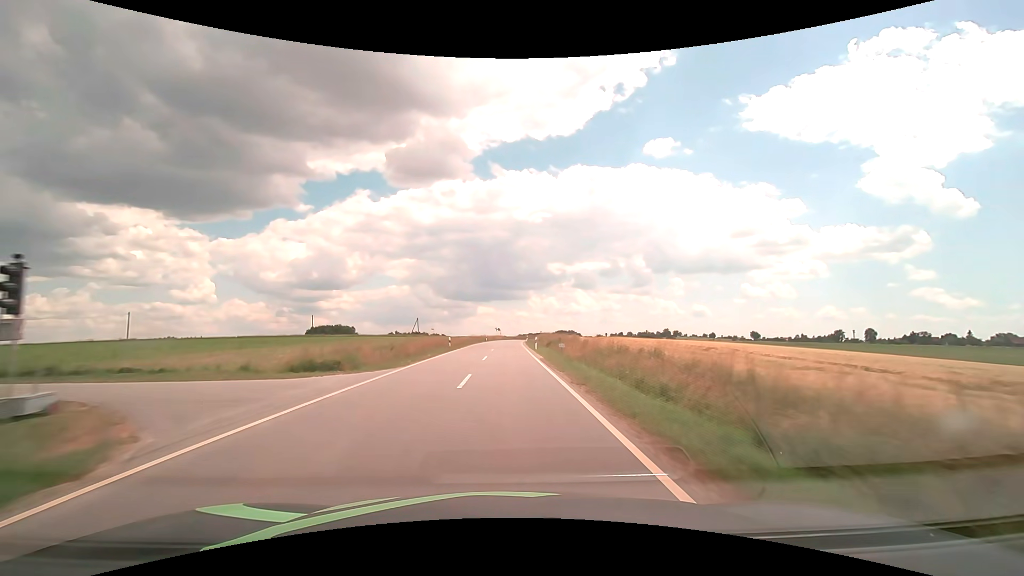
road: tertiary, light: Day
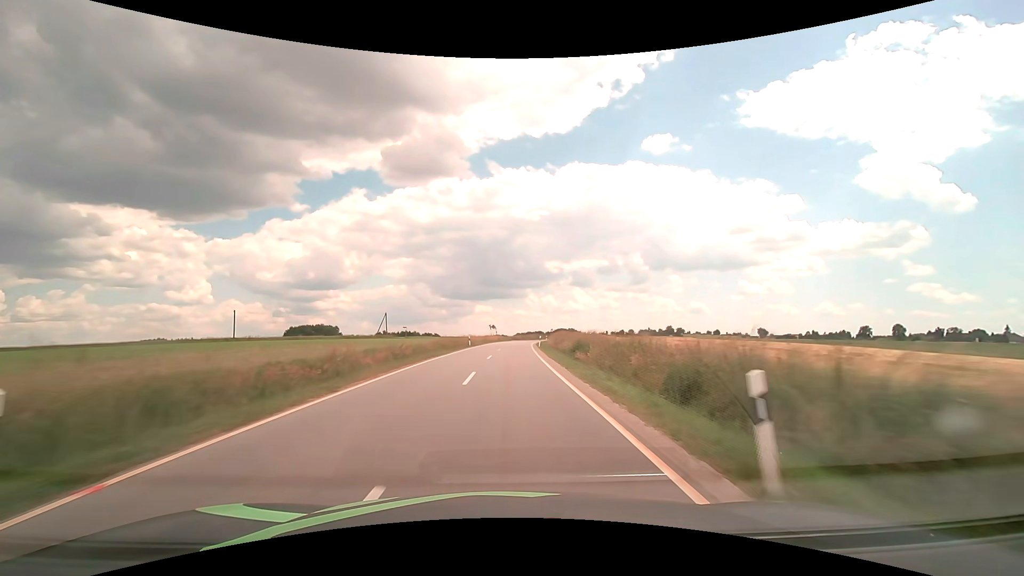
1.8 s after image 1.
(0.0, +36.1) m; 0°
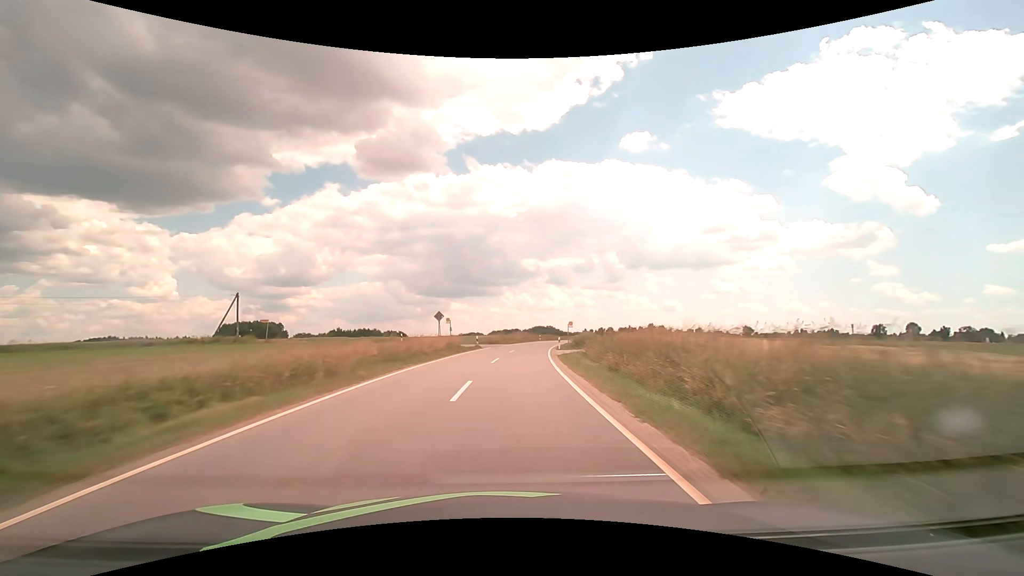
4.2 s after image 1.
(+0.8, +52.0) m; +2°
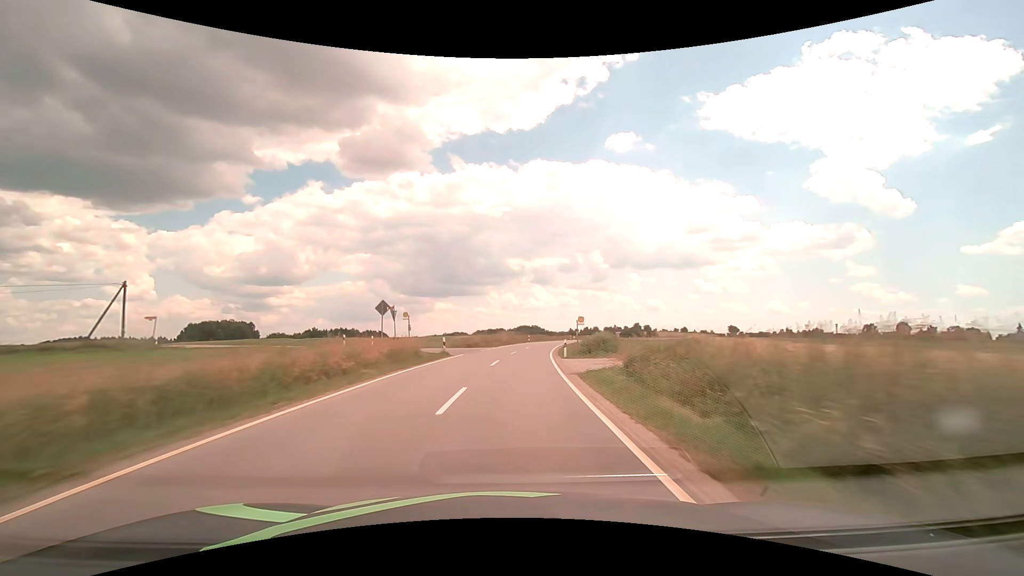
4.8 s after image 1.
(+0.2, +13.6) m; +2°
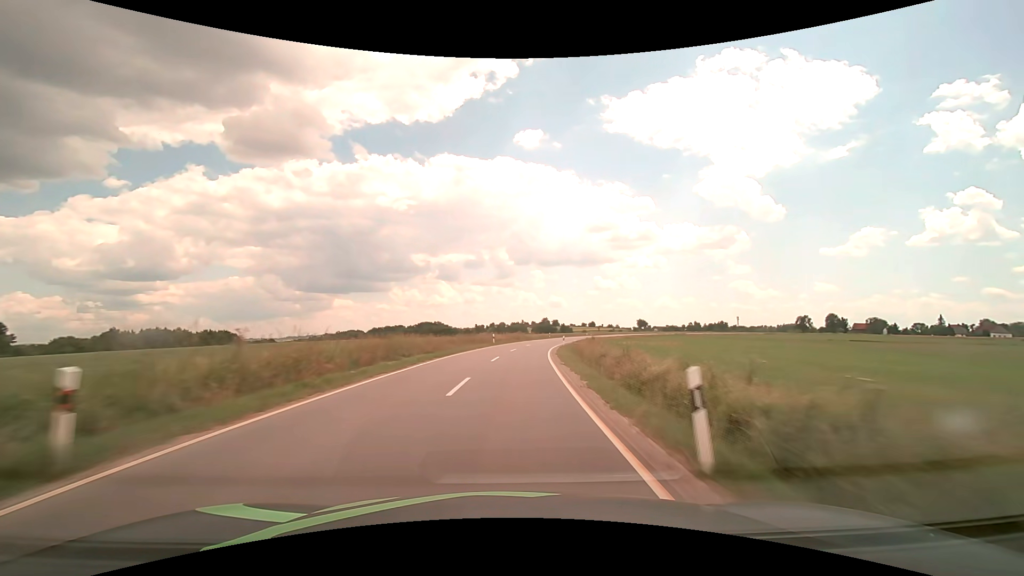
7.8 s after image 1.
(+6.9, +70.3) m; +11°
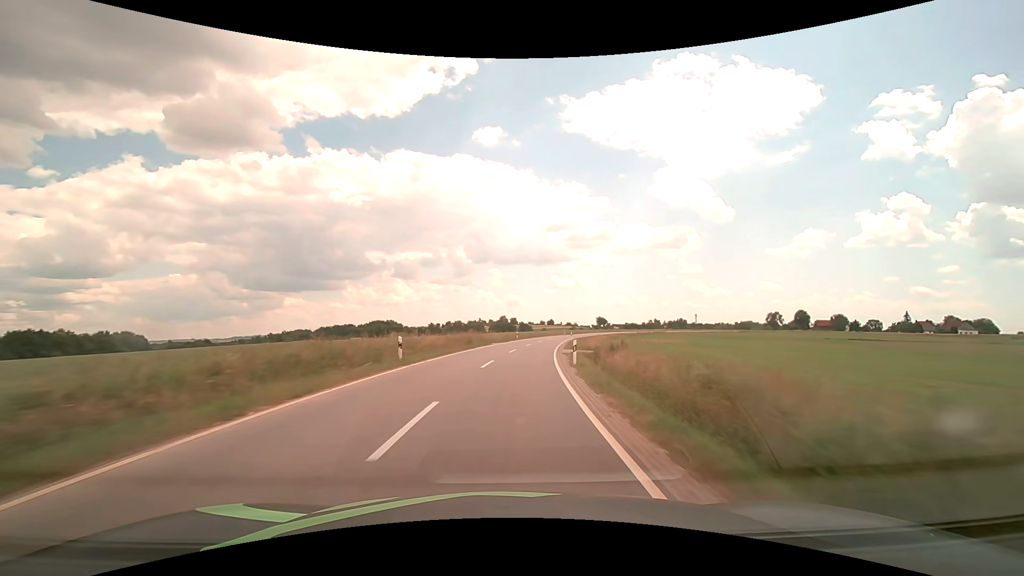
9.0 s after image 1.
(+1.2, +29.4) m; +5°
(0, +10) (+1, +20) (+1, +30) (+3, +40) (+4, +50) (+6, +60) (+8, +69) (+10, +79) (+12, +89) (+15, +99) m
